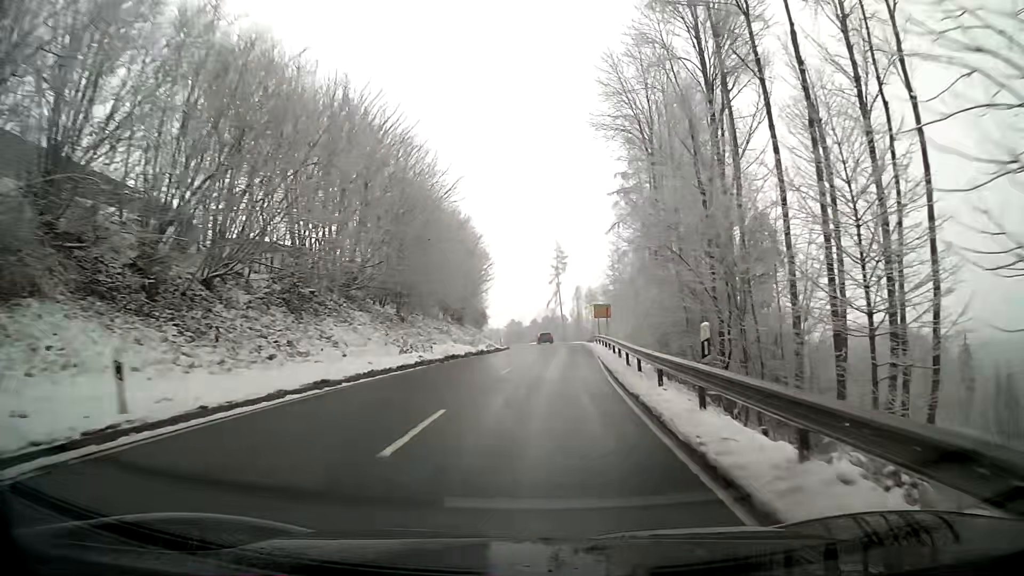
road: secondary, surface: asphalt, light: Day
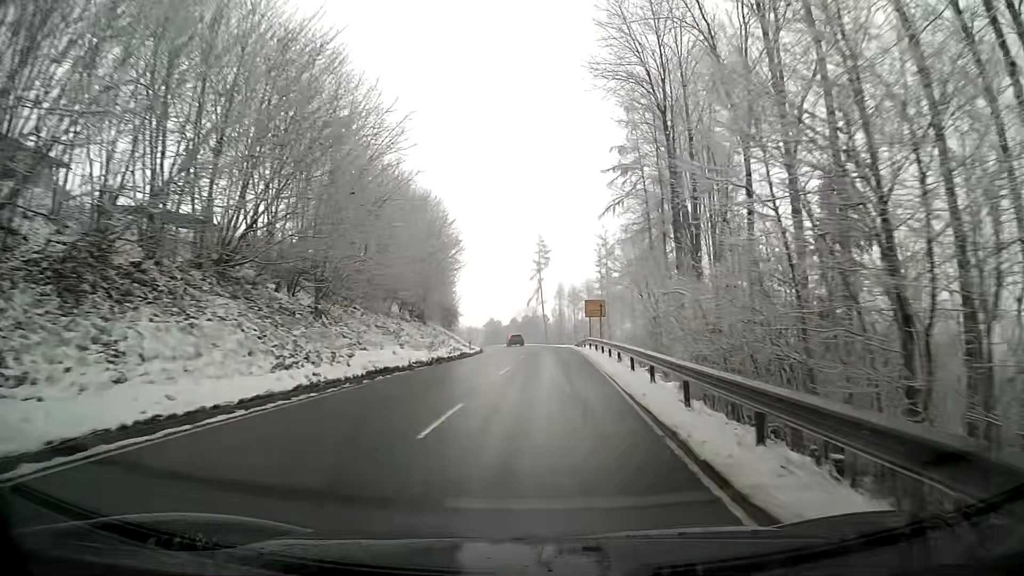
(+0.1, +10.8) m; +1°
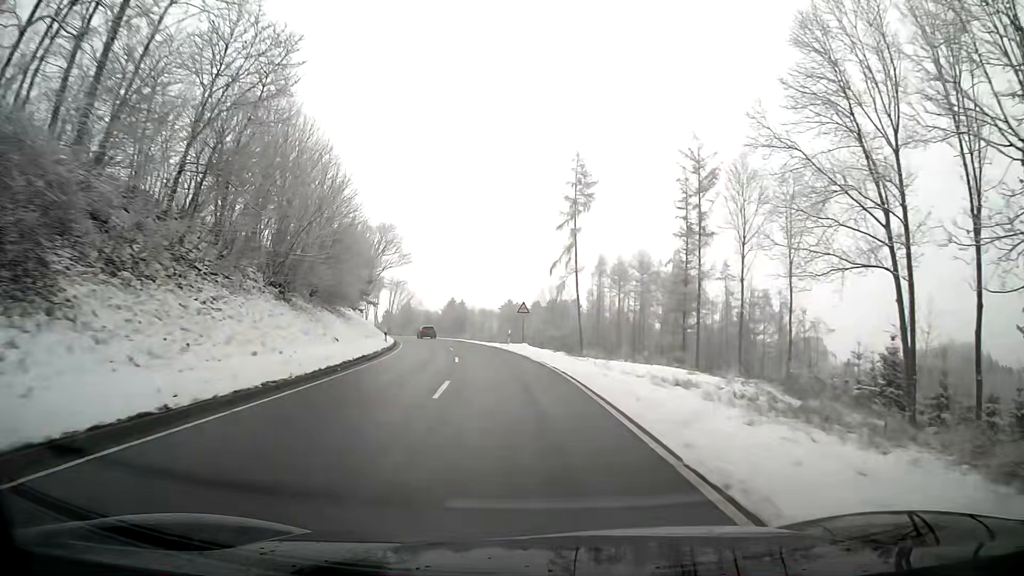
(-0.1, +56.1) m; -3°
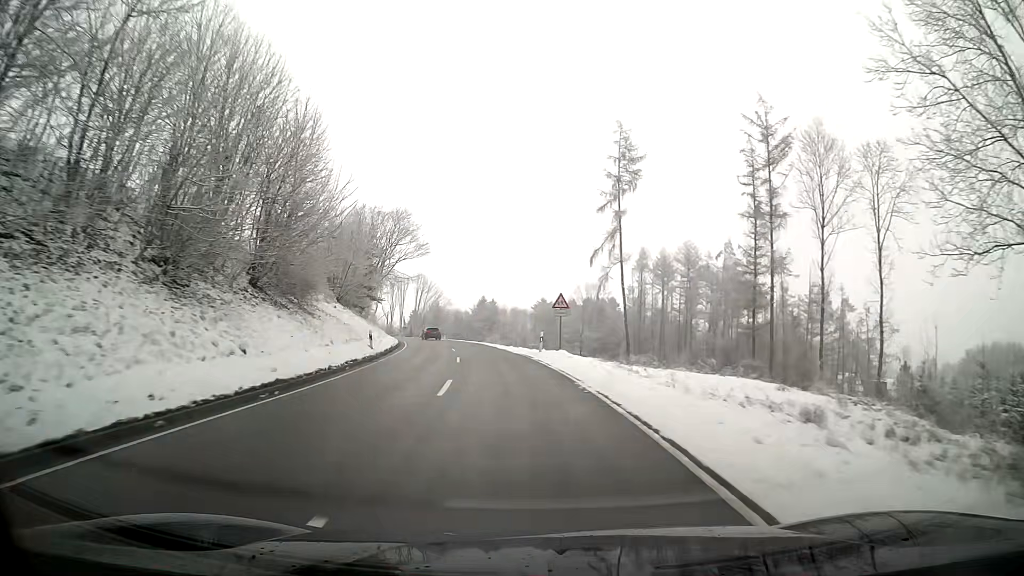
(-0.3, +11.7) m; -3°
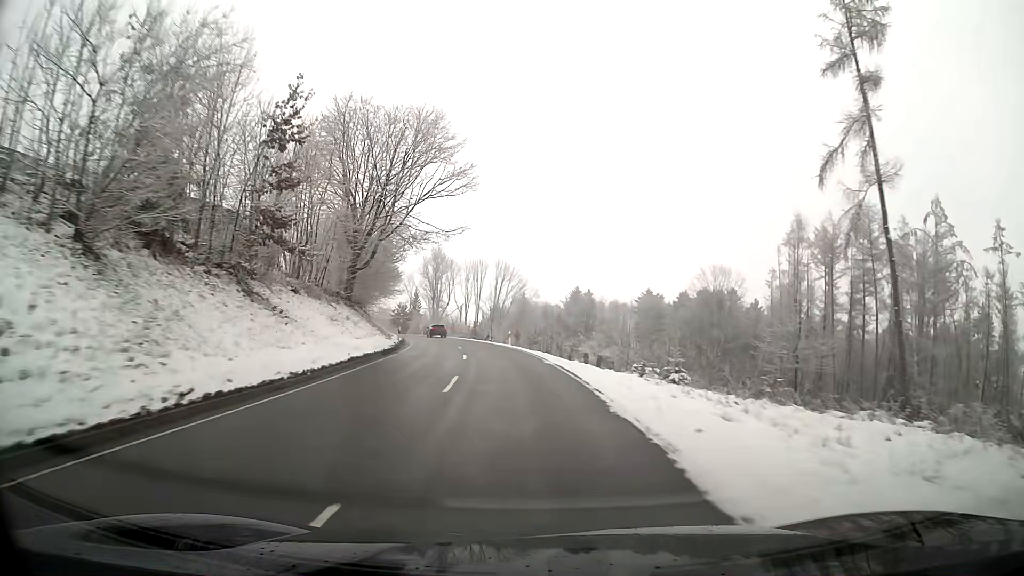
(-2.6, +35.9) m; -8°
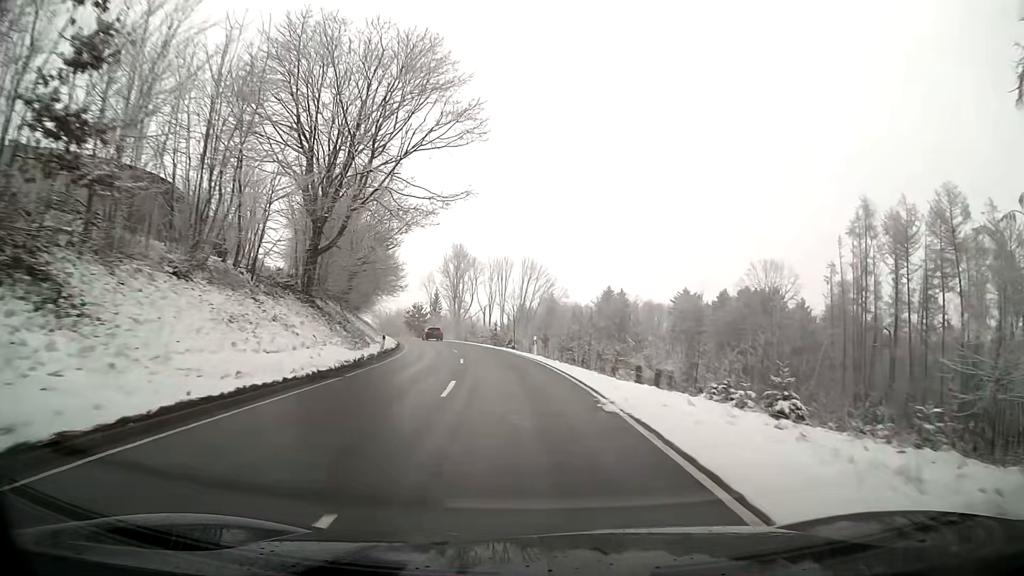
(-0.3, +12.3) m; -2°
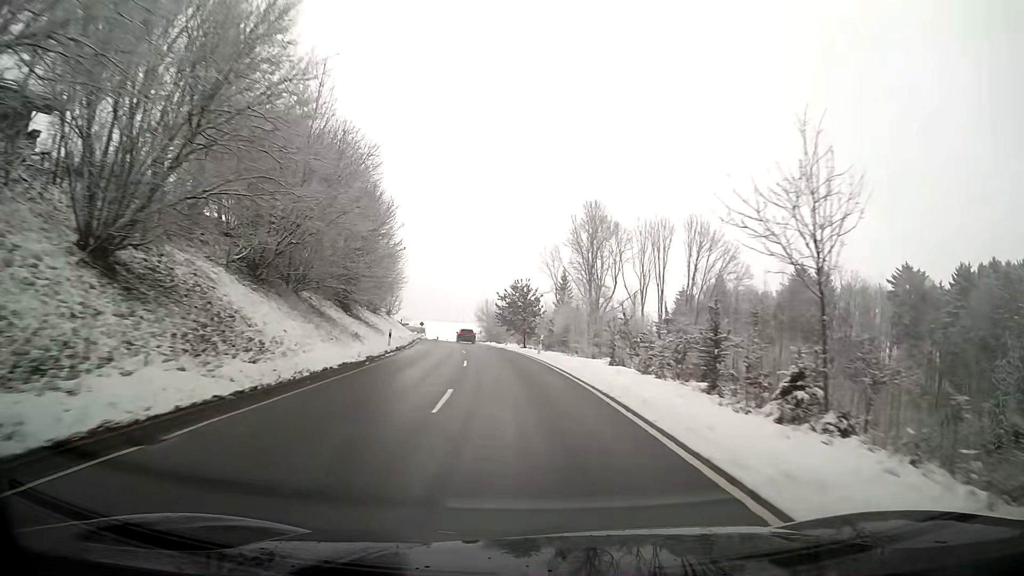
(-5.4, +50.9) m; -12°
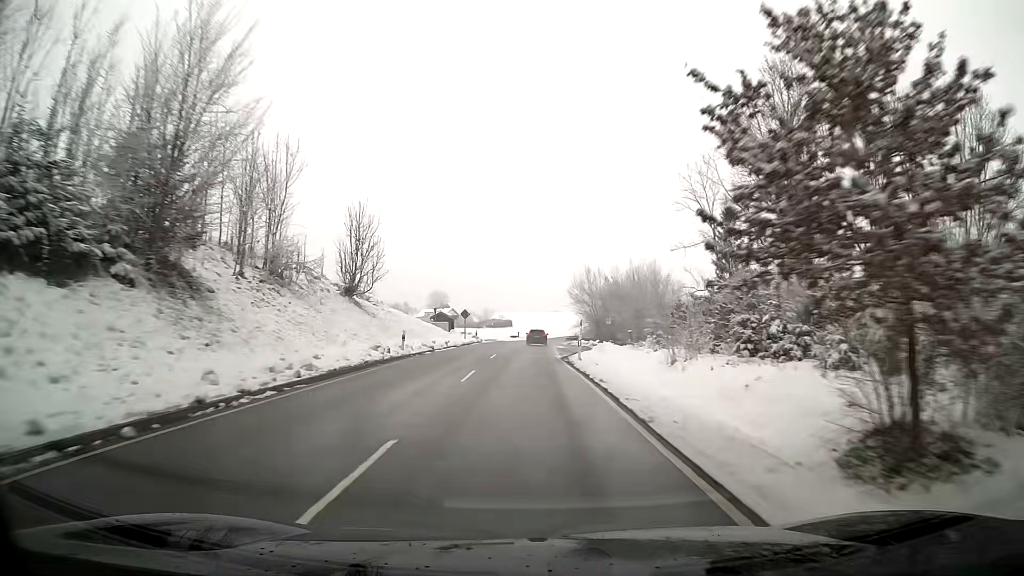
(-4.1, +54.5) m; -7°
